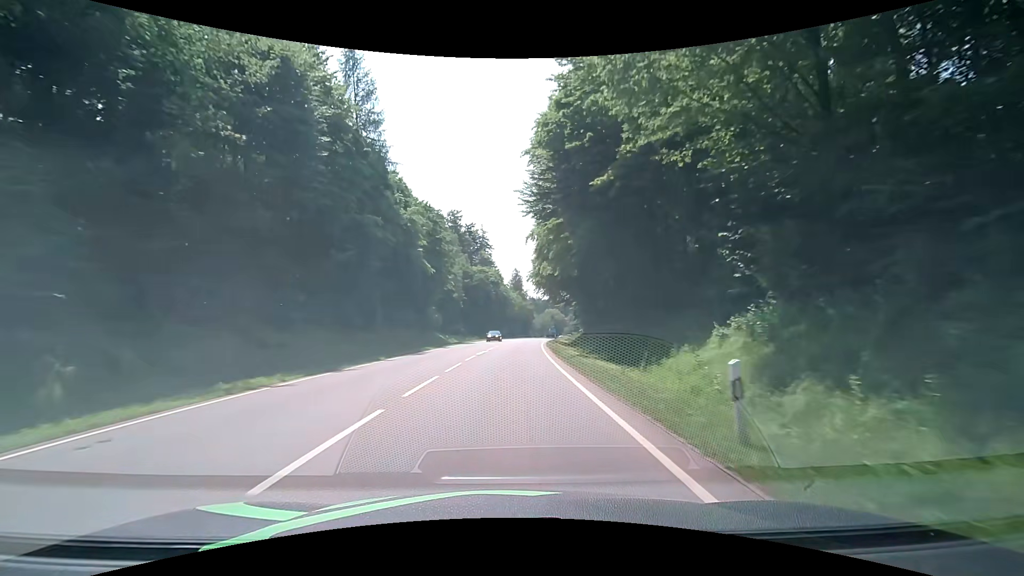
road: secondary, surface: asphalt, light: Day
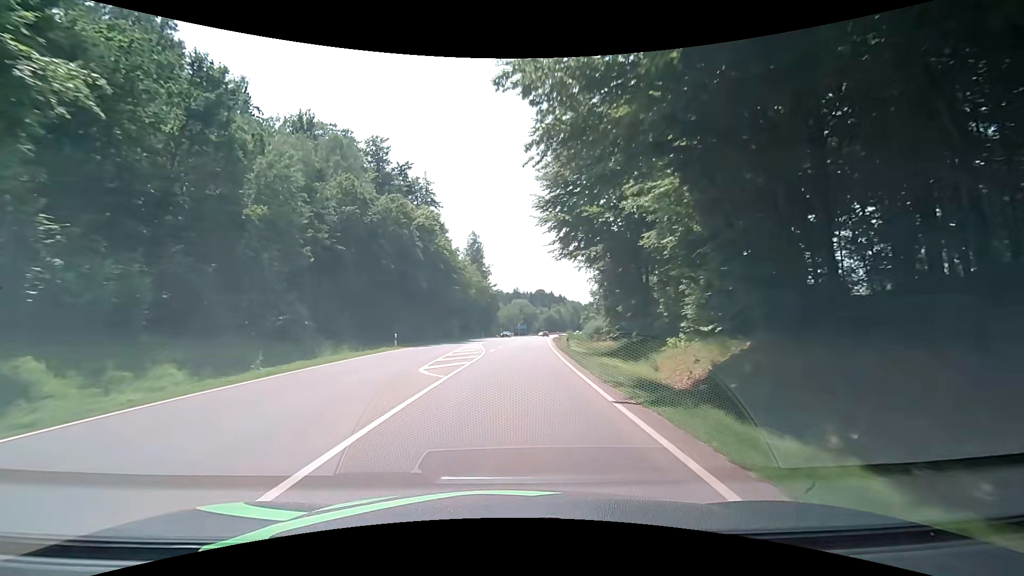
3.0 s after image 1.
(+1.8, +54.0) m; +4°
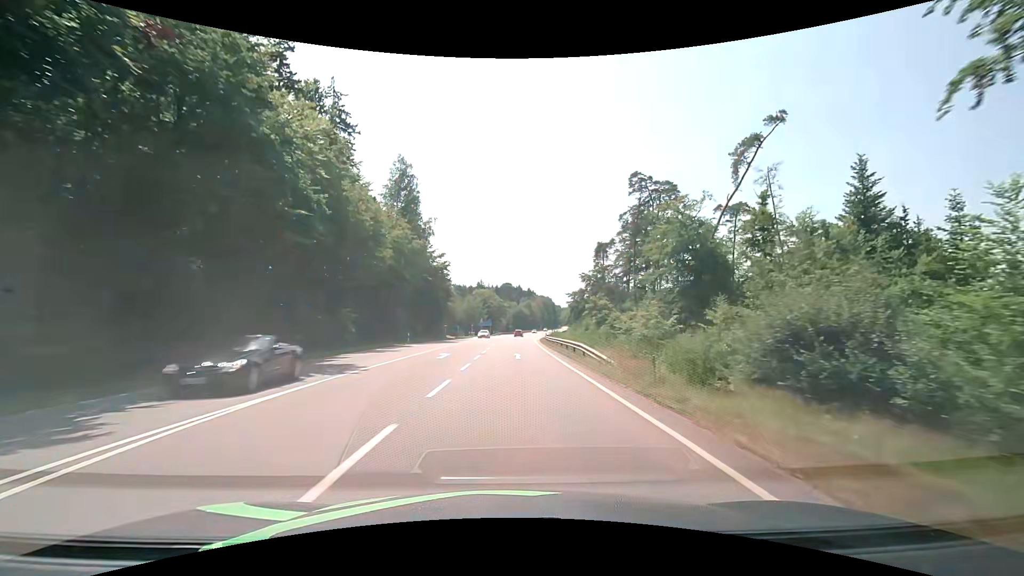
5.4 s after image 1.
(+1.7, +43.4) m; +4°
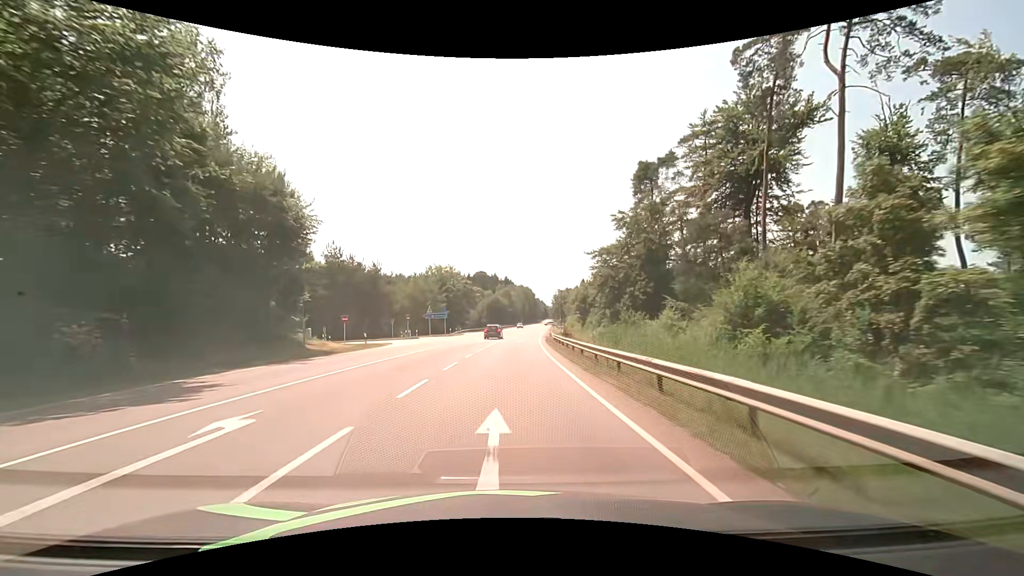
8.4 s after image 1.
(+1.2, +54.1) m; +3°
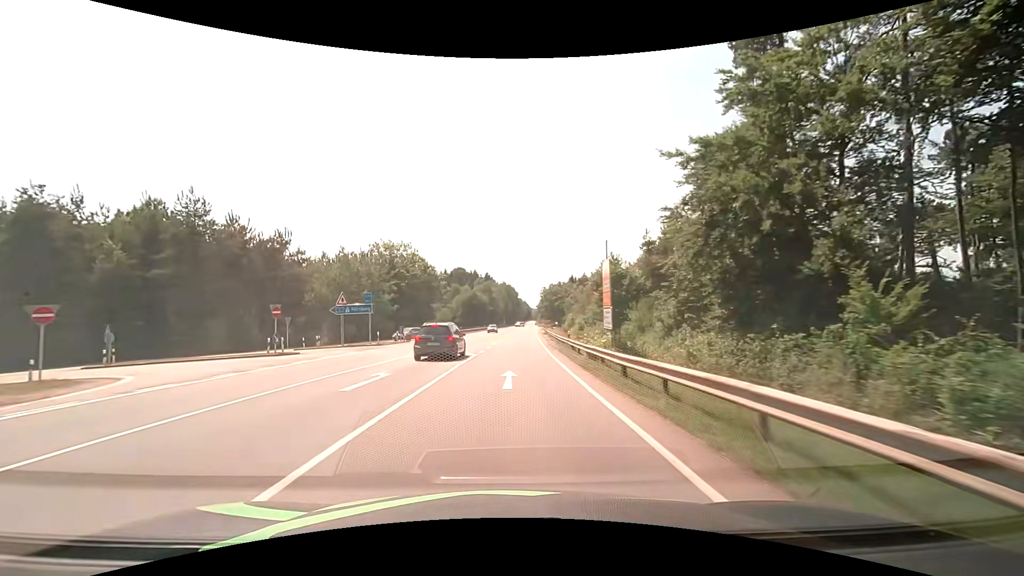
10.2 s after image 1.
(+0.6, +32.4) m; +2°
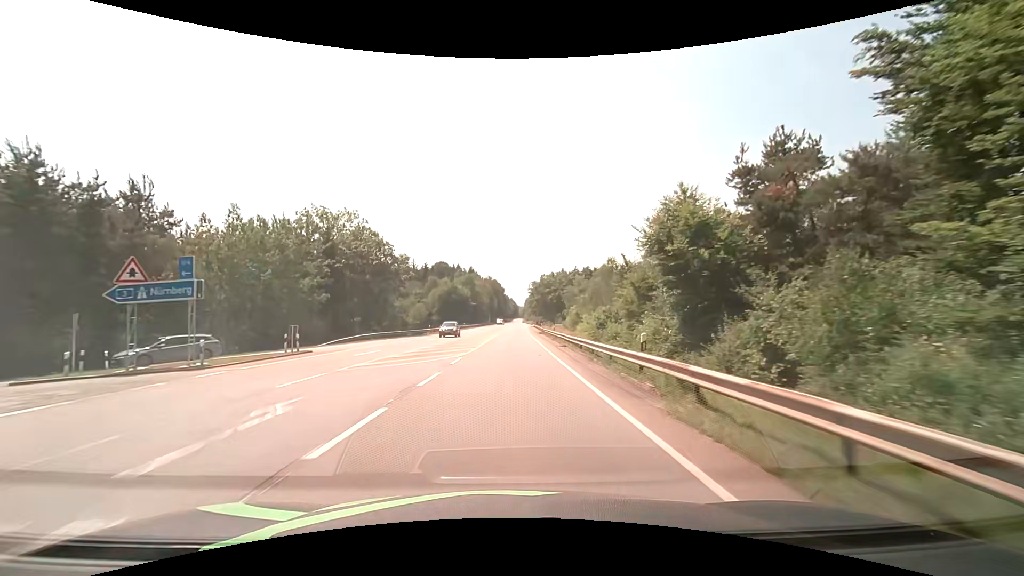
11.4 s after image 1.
(+0.5, +21.6) m; +2°
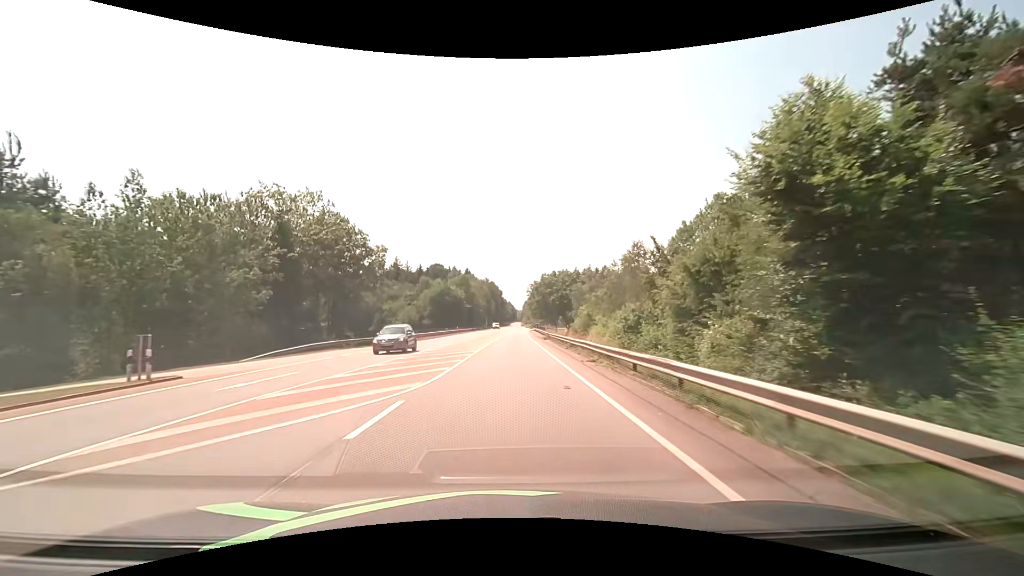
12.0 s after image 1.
(0.0, +10.8) m; 0°
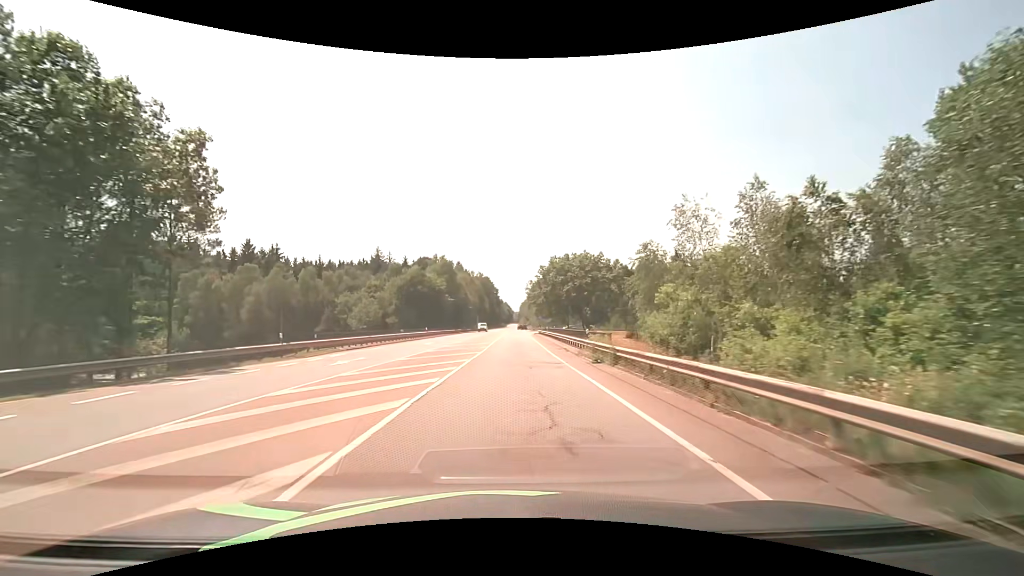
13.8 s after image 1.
(+0.2, +32.3) m; 0°
(0, +10) (0, +20) (0, +30) (0, +40) (+1, +50) (+1, +60) (+1, +70) (+1, +80) (+2, +90) (+2, +100) m
